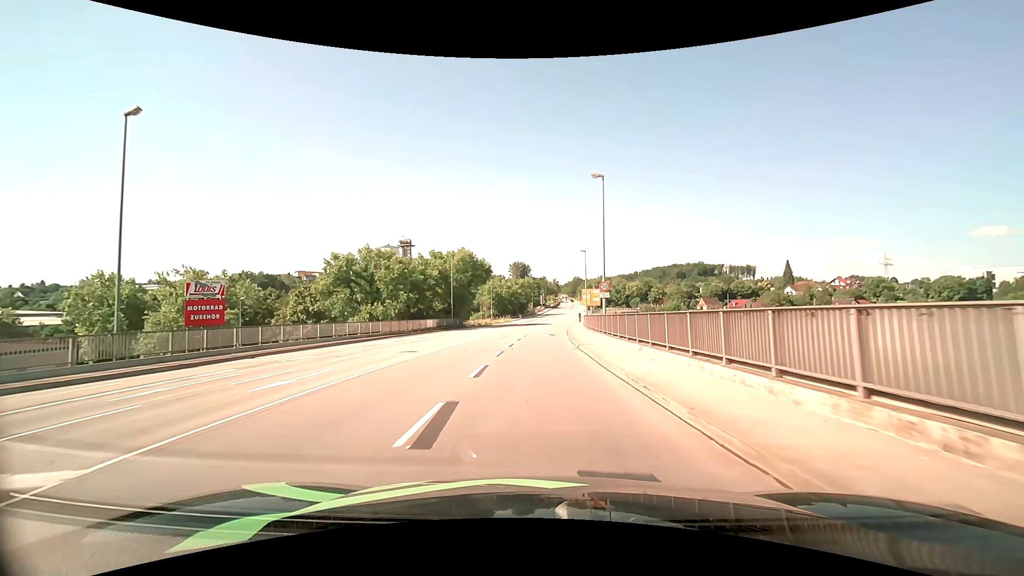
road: primary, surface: asphalt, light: Day
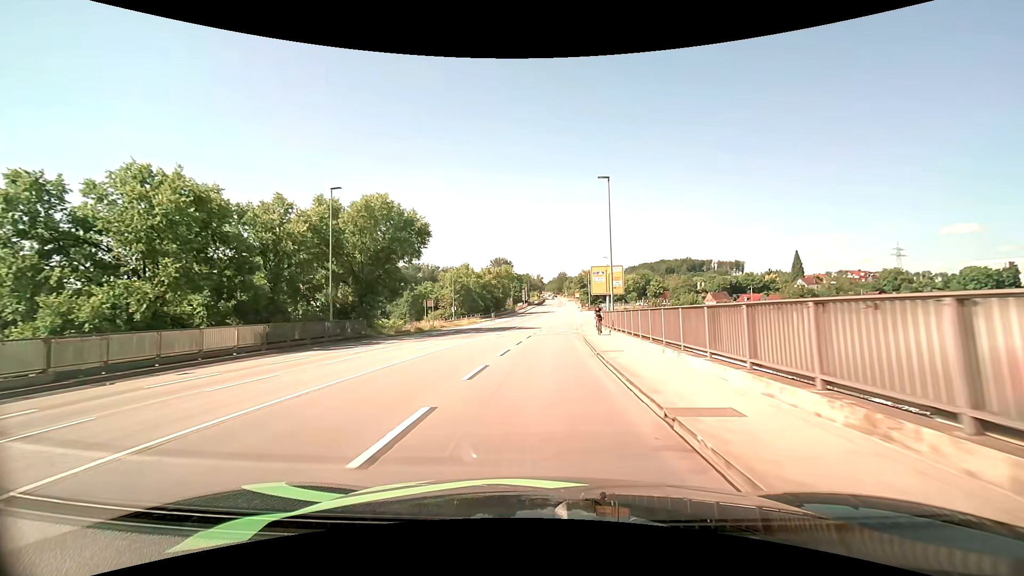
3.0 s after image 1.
(+0.5, +36.7) m; +2°
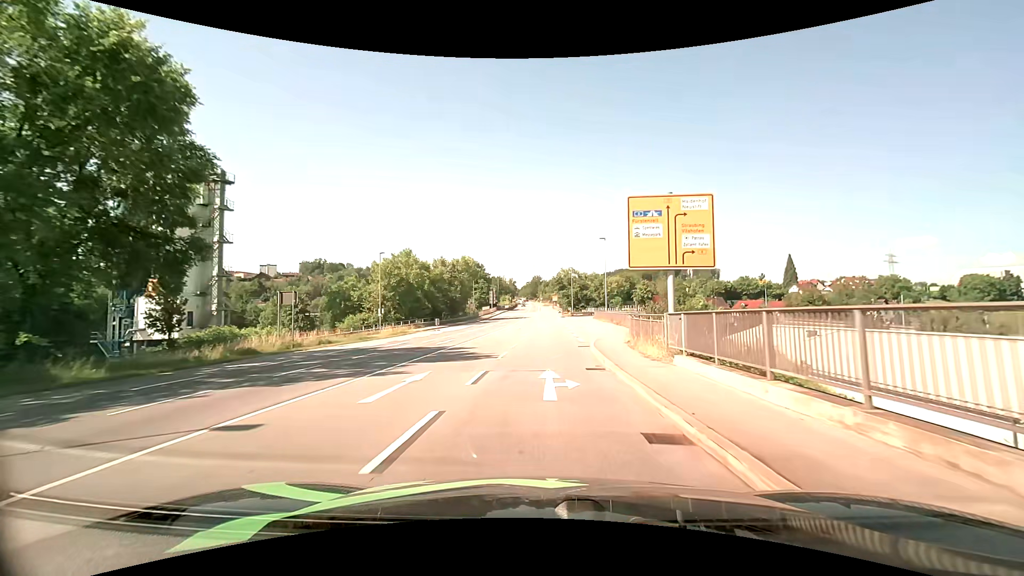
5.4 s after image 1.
(+0.8, +29.8) m; +3°
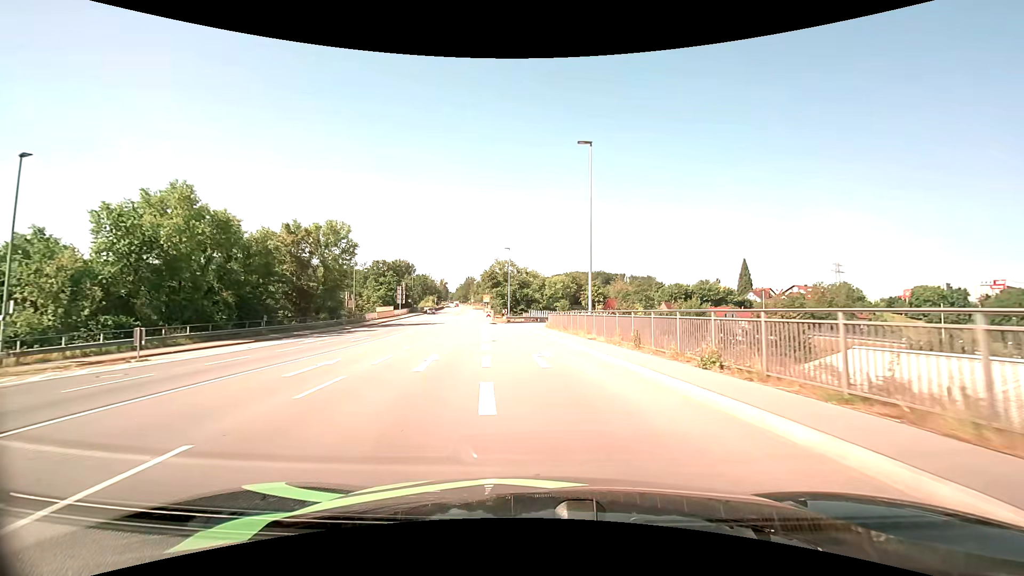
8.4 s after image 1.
(+2.4, +37.6) m; +7°
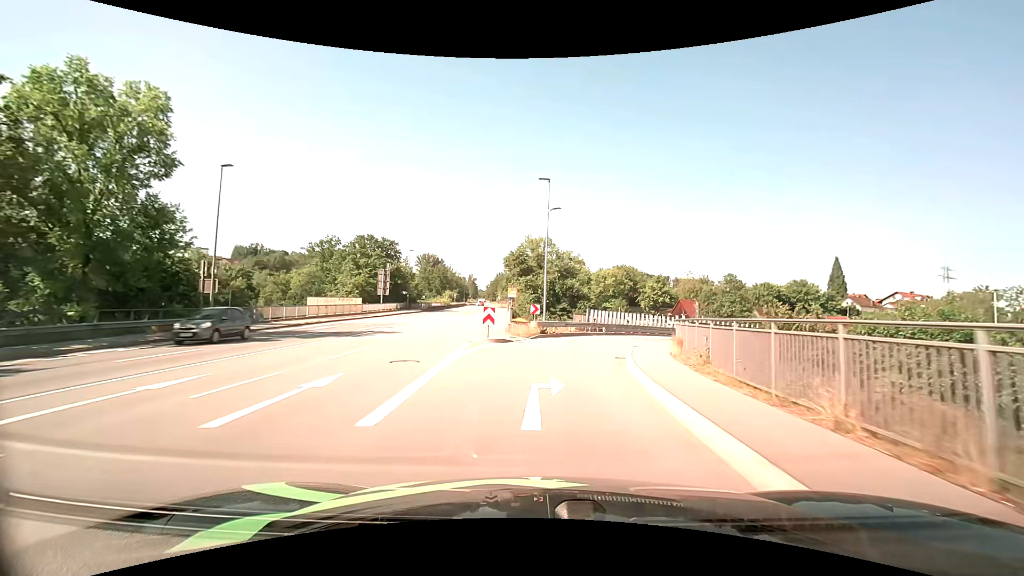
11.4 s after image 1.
(-2.0, +36.8) m; -4°
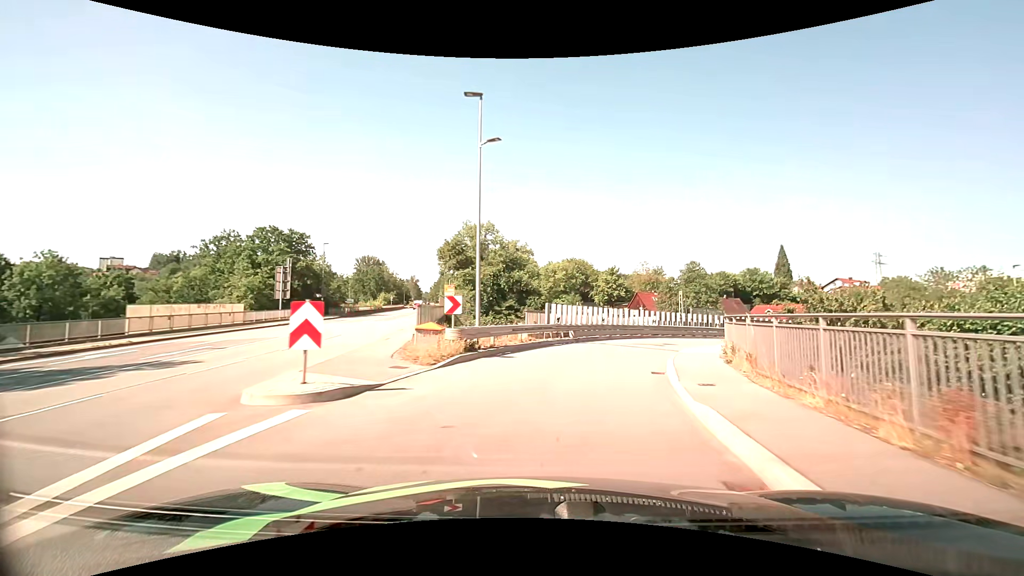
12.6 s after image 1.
(+0.6, +13.1) m; +6°
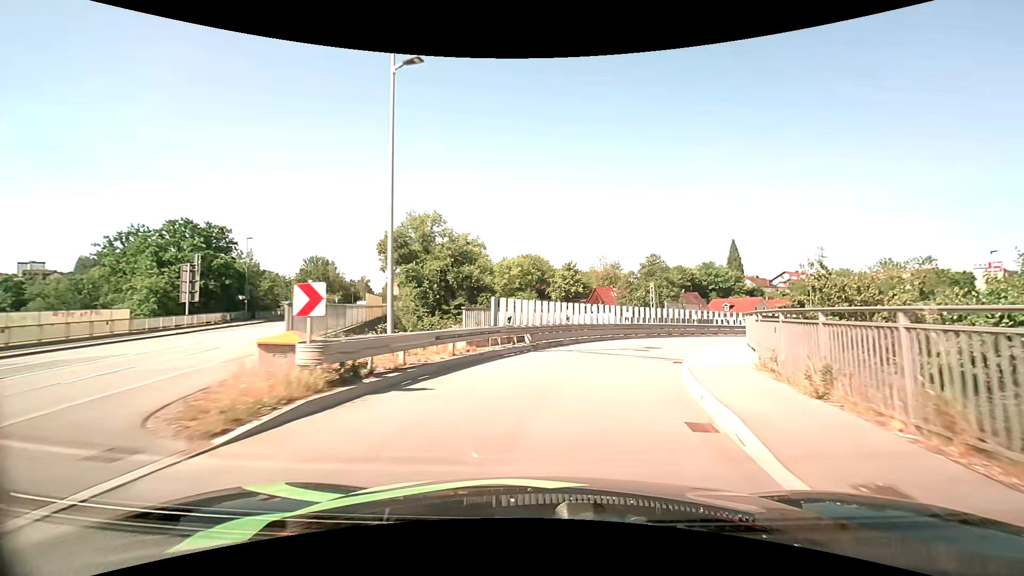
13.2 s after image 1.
(+0.2, +6.3) m; +4°
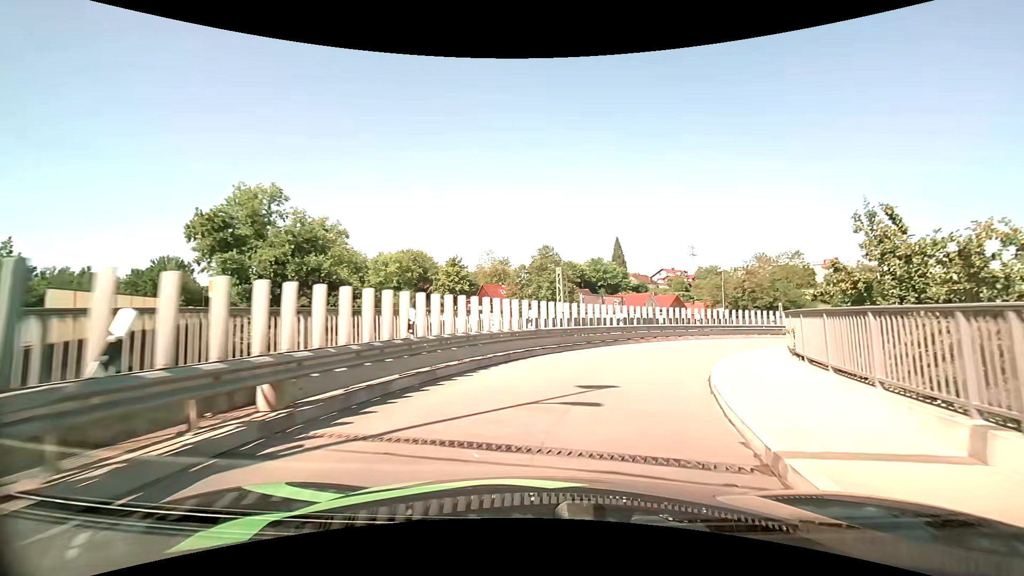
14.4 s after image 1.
(+1.2, +11.6) m; +13°
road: primary_link
